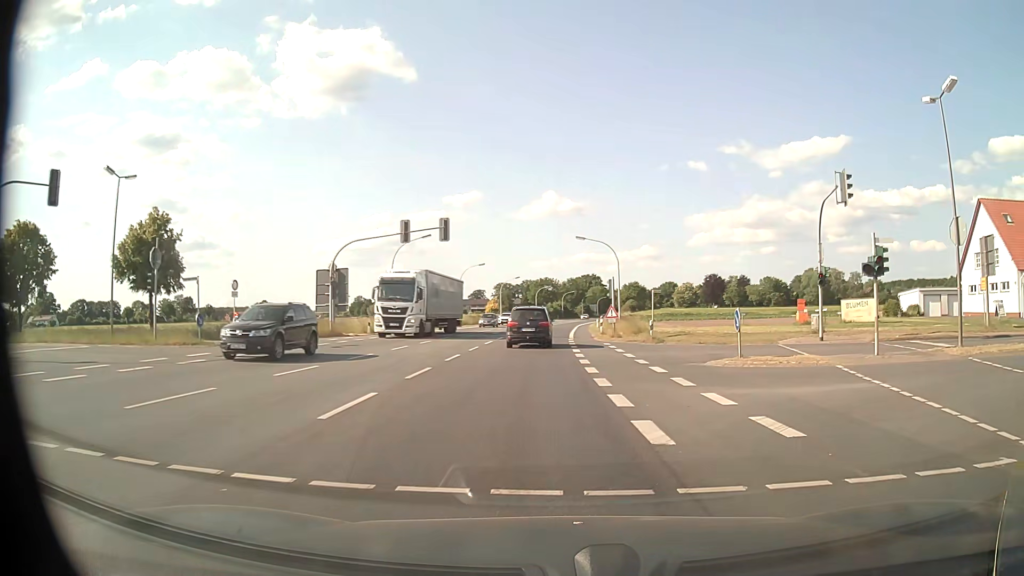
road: primary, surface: asphalt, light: Day
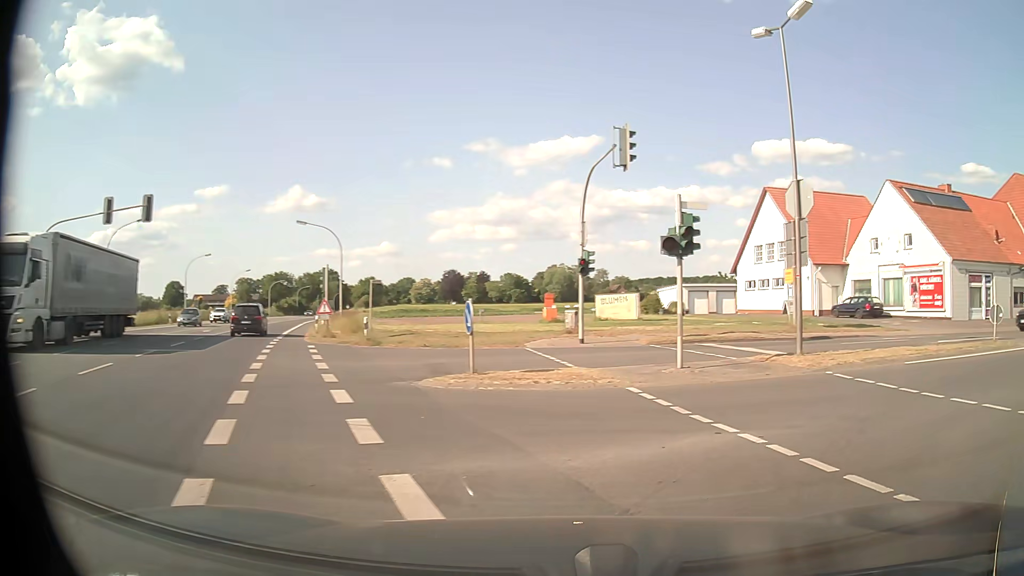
(+1.2, +6.3) m; +22°
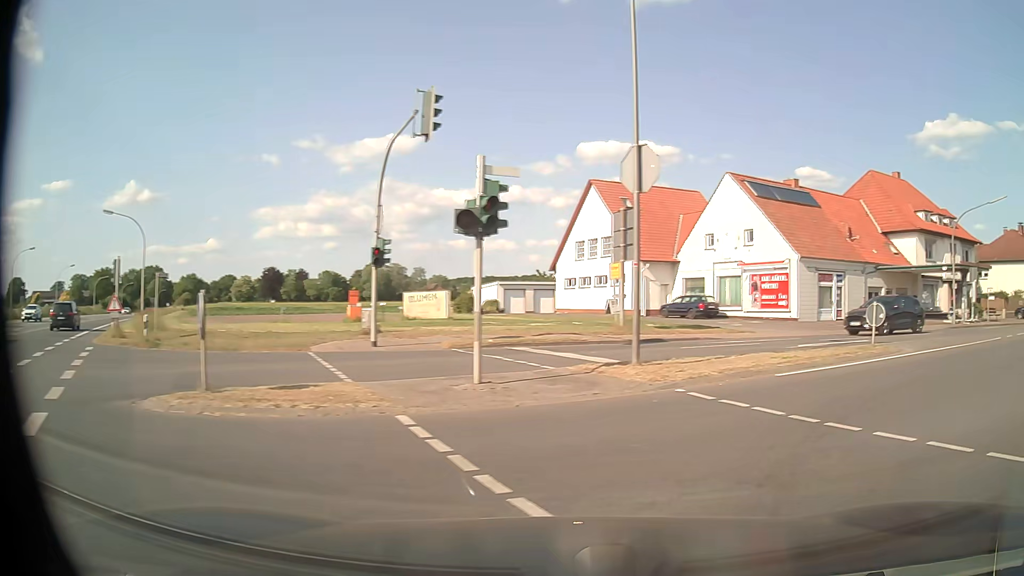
(+0.4, +3.4) m; +16°
